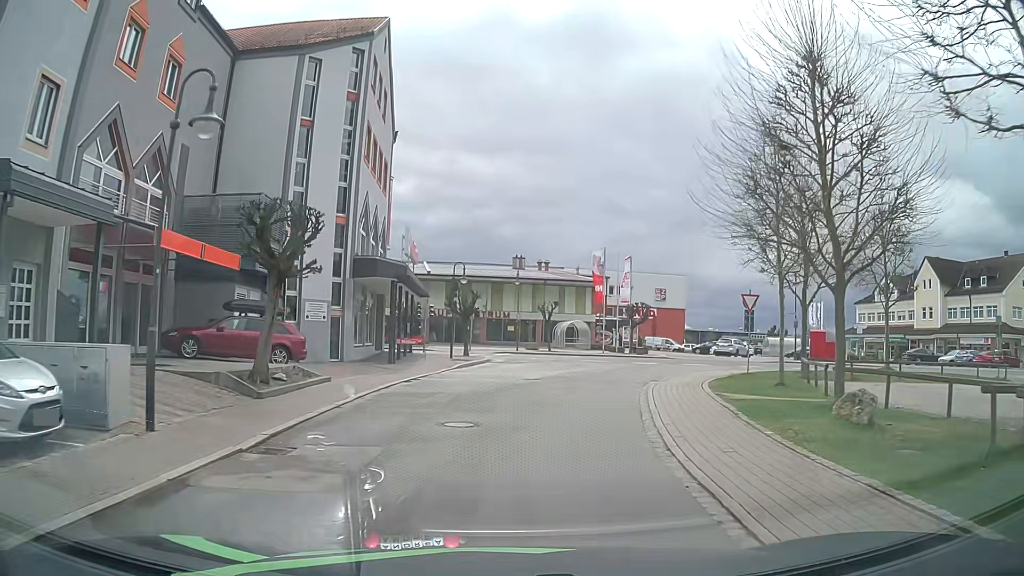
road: residential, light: Day
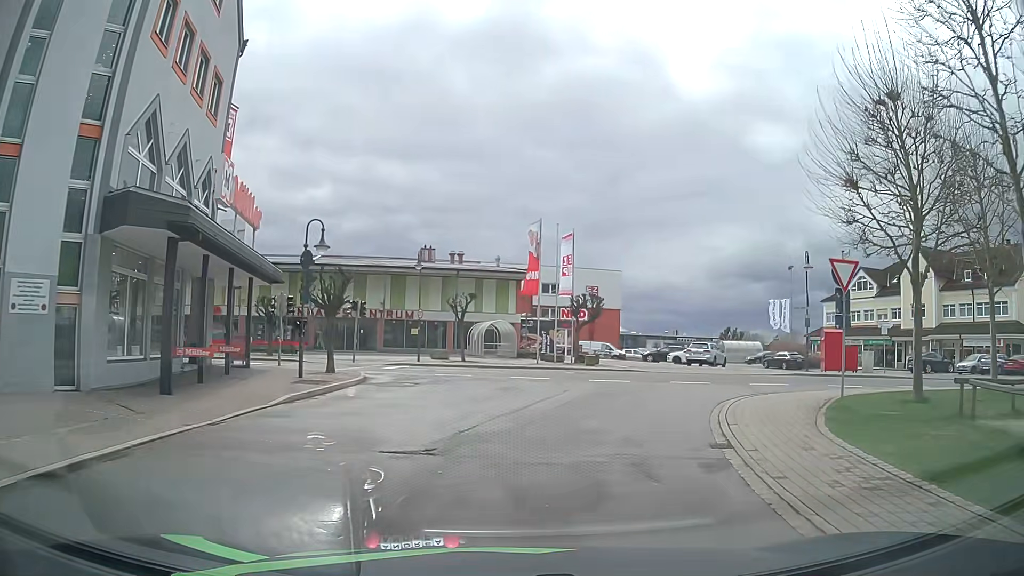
(+0.5, +13.7) m; +6°
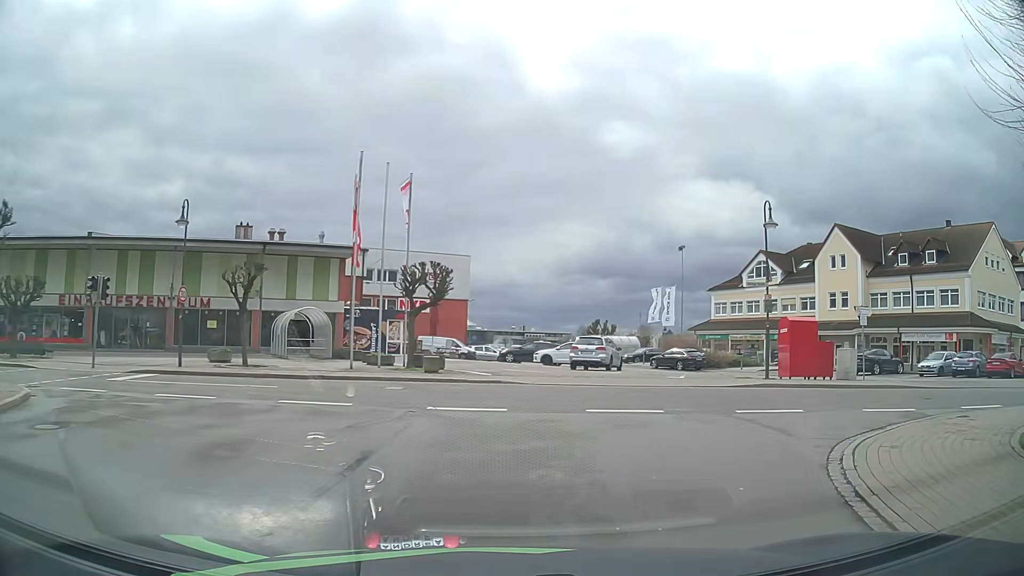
(+1.2, +12.0) m; +14°
